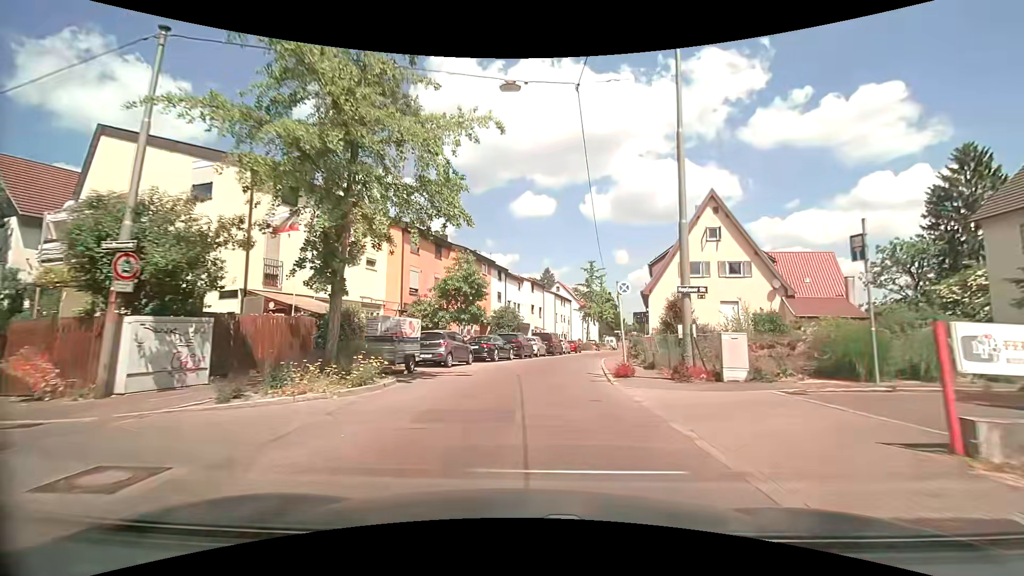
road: residential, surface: asphalt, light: Day
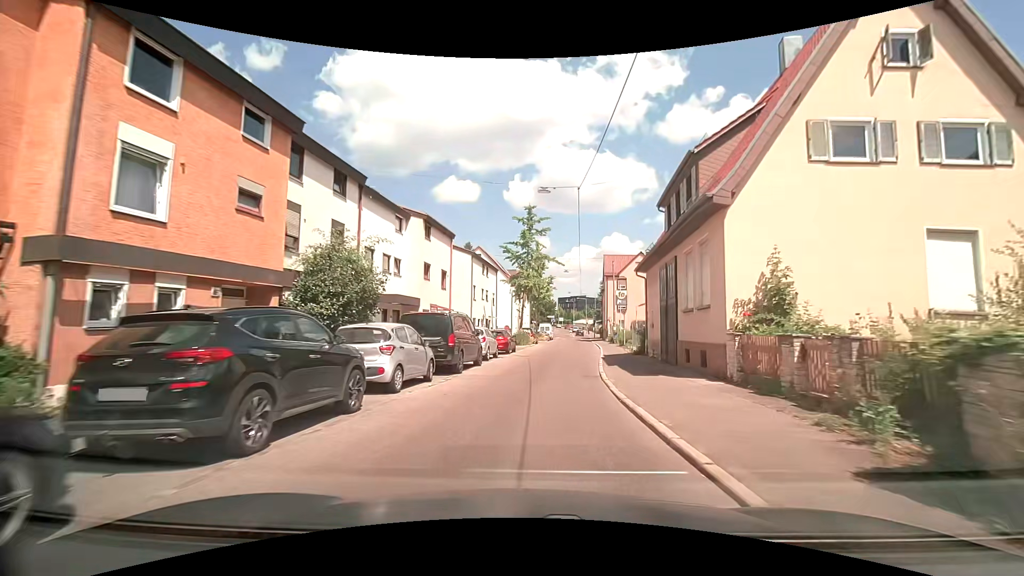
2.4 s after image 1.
(+1.3, +24.9) m; +9°
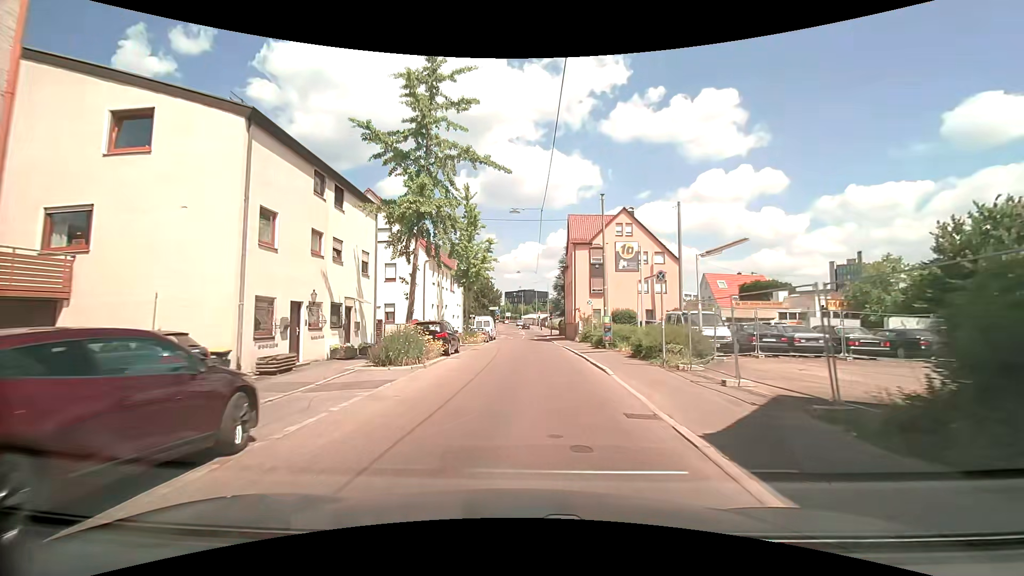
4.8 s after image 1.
(+1.4, +24.8) m; +6°
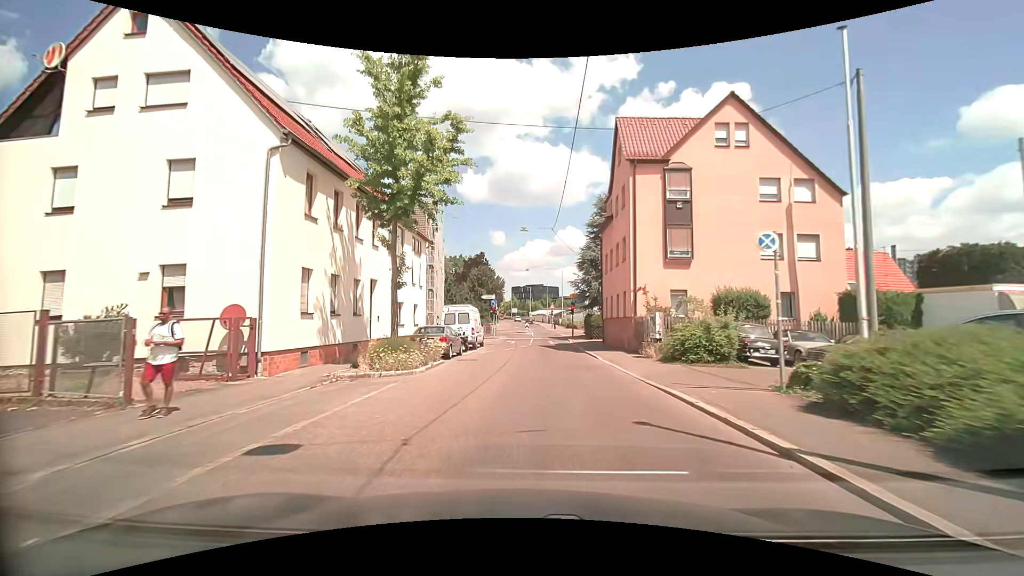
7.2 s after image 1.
(-0.2, +23.6) m; -1°
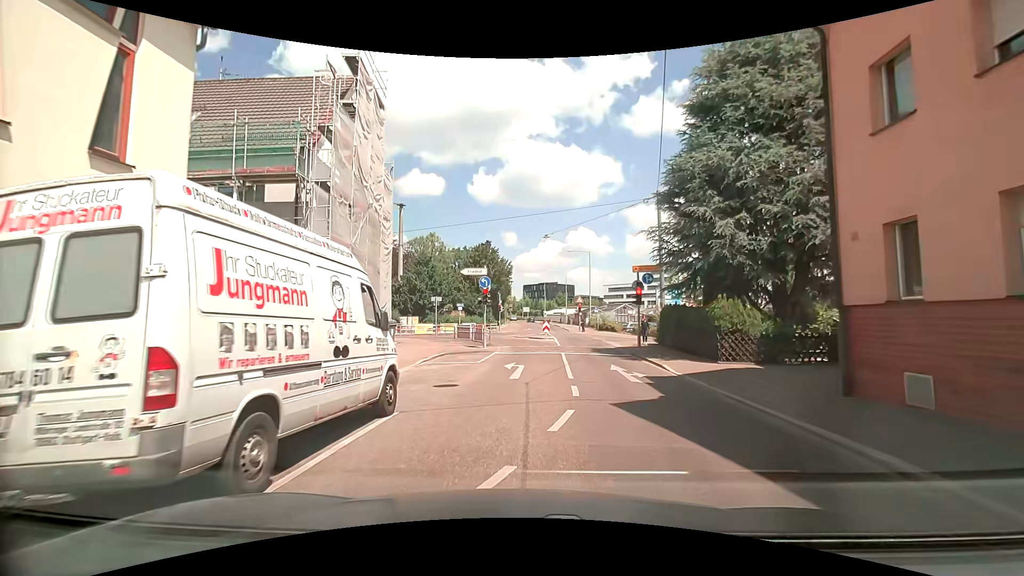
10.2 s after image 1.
(-0.5, +24.1) m; -2°
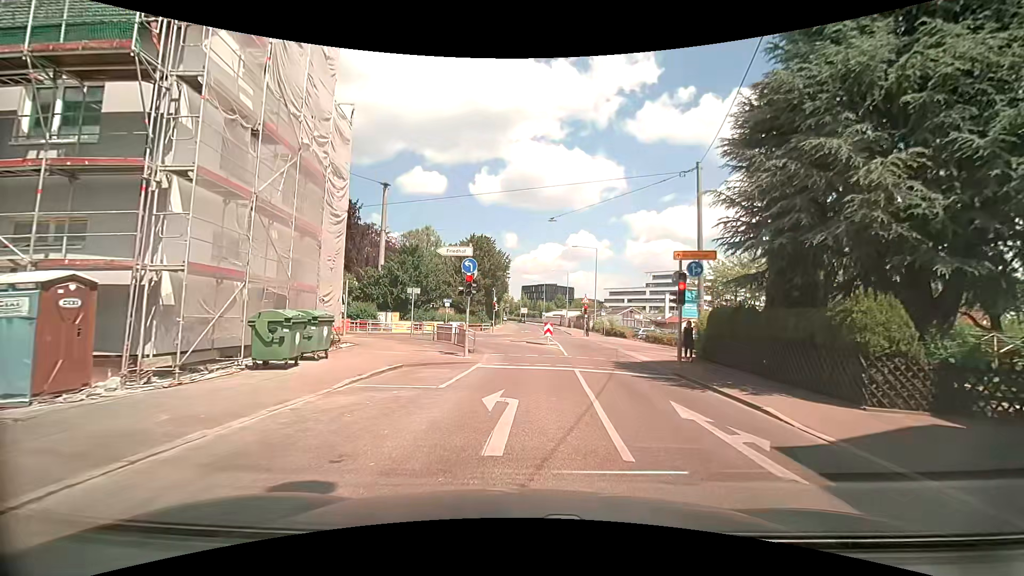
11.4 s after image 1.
(0.0, +7.0) m; 0°
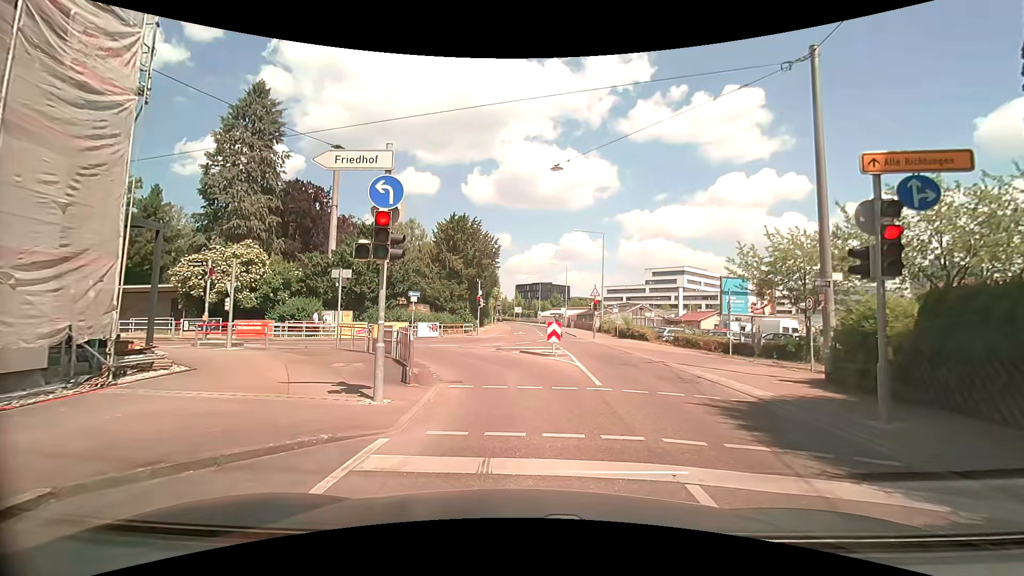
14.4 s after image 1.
(+0.2, +10.5) m; +1°
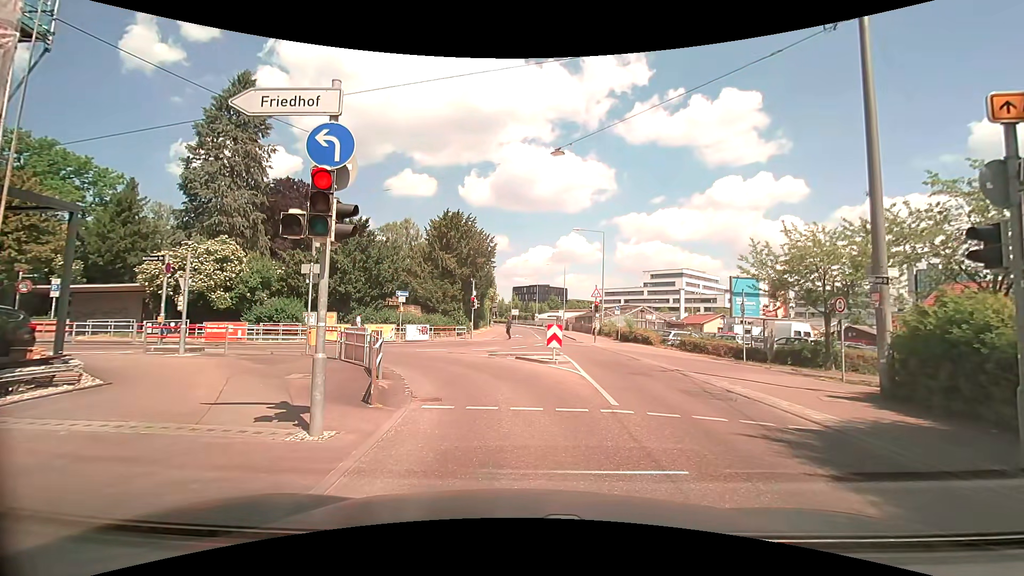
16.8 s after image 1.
(-0.1, +2.2) m; -1°
